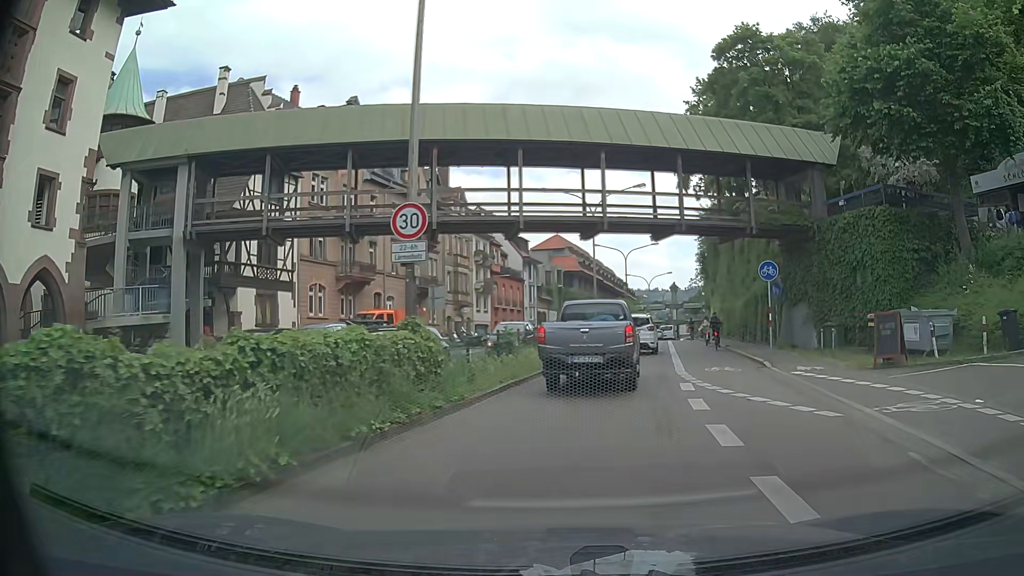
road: primary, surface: asphalt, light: Day
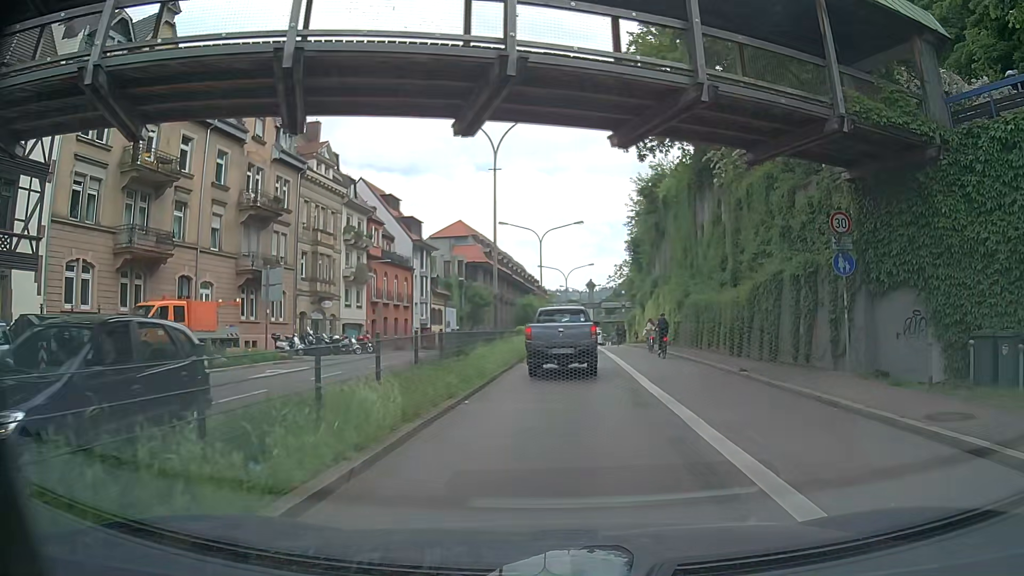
(+0.9, +15.6) m; +6°
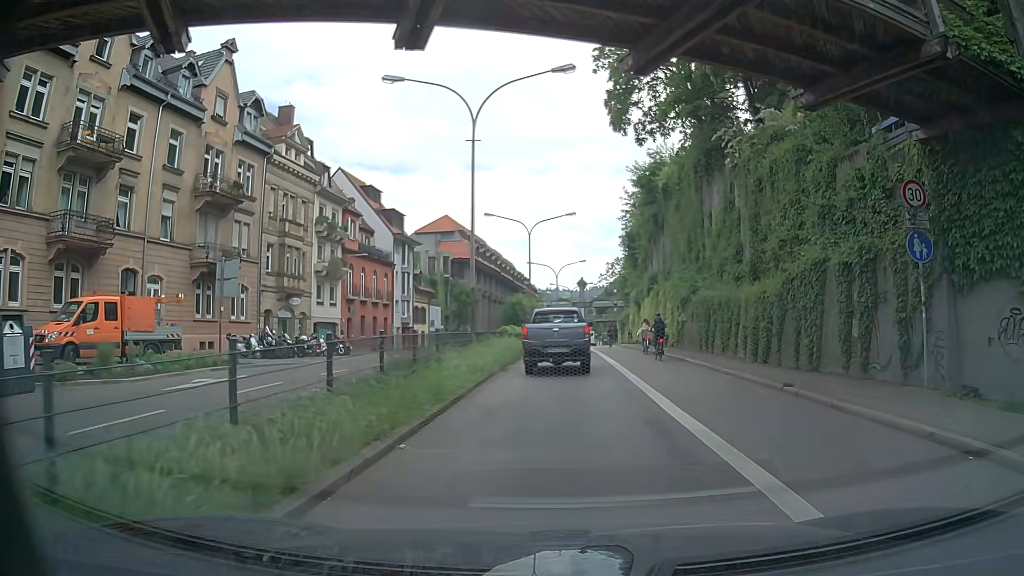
(+0.1, +4.1) m; +1°
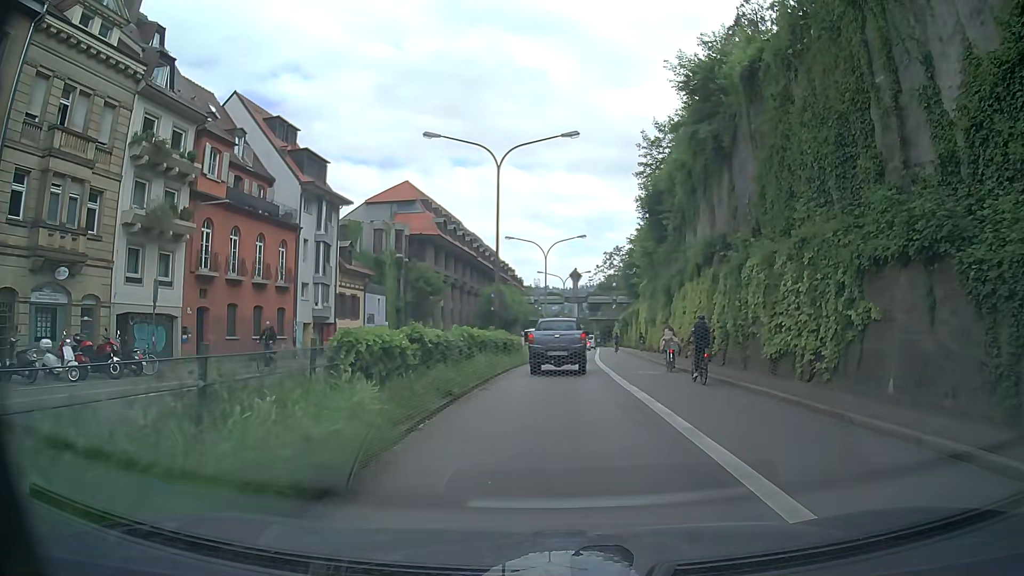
(+0.5, +21.5) m; +2°
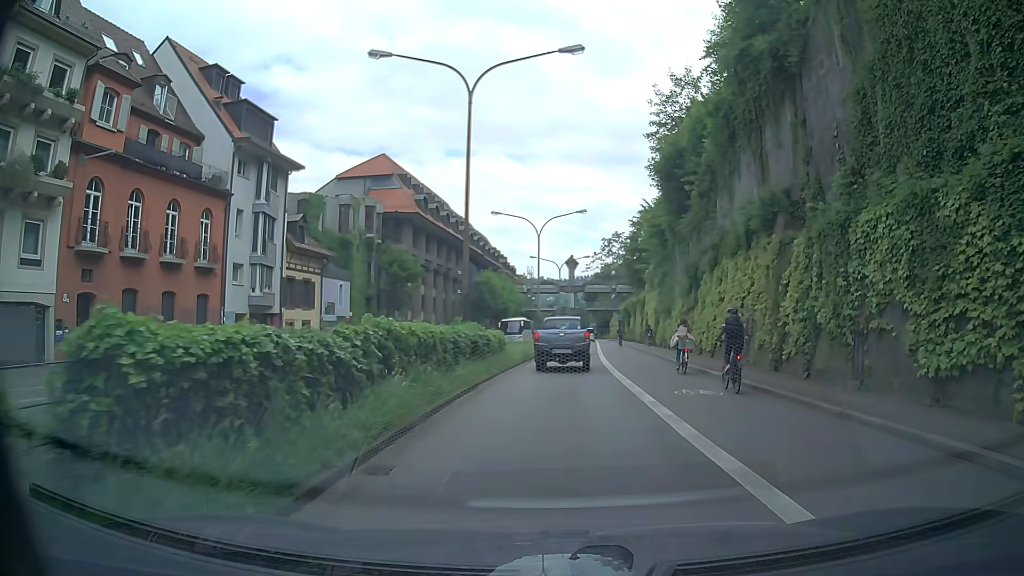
(0.0, +8.8) m; +1°
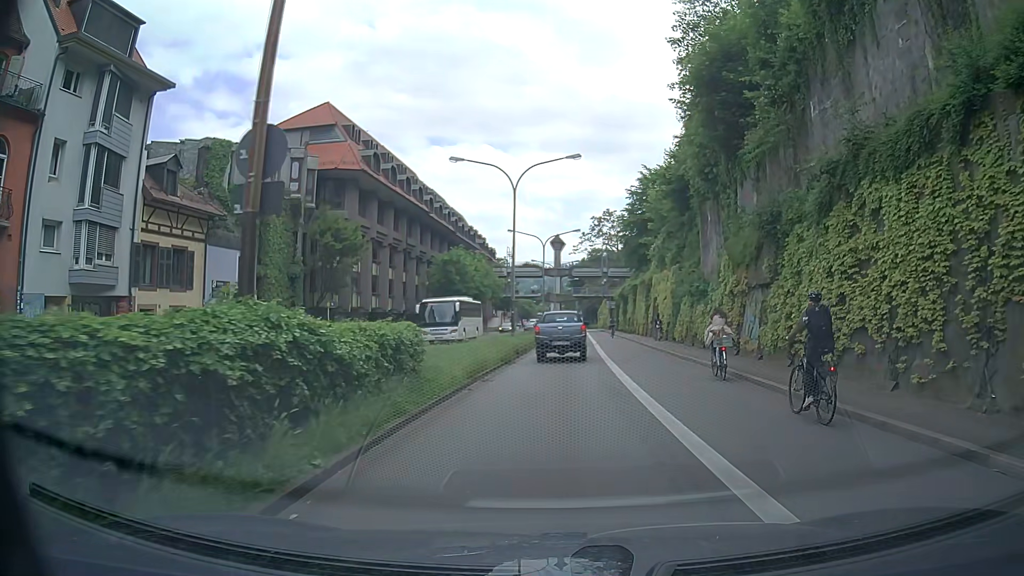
(0.0, +13.7) m; 0°
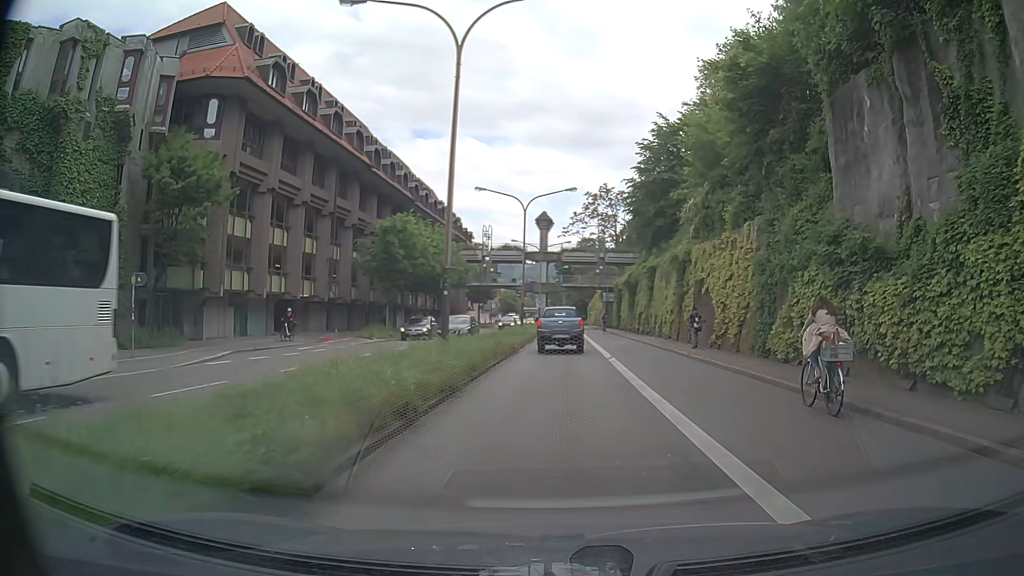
(+0.3, +18.5) m; +2°
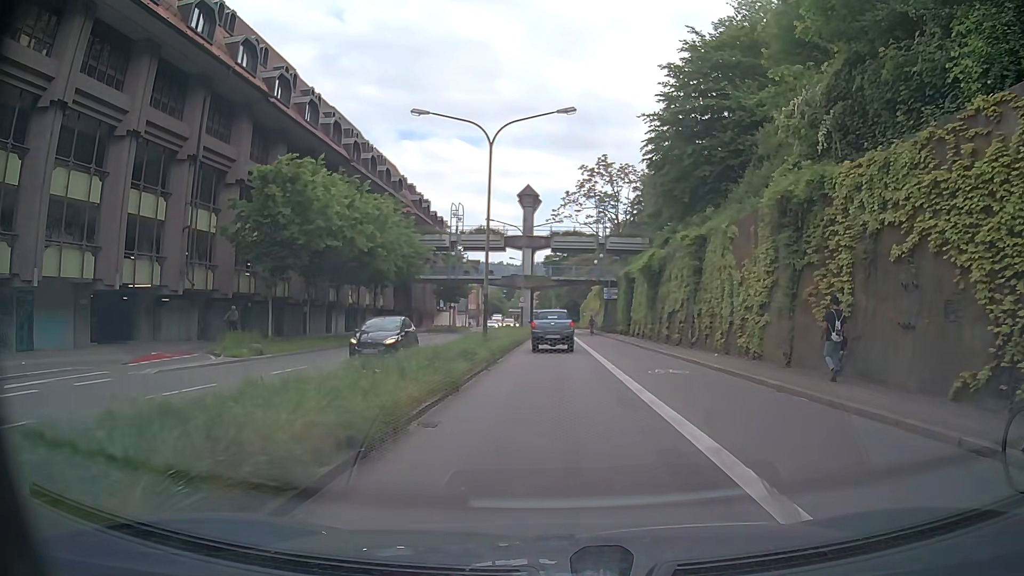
(+0.3, +18.2) m; +2°
(0, +10) (0, +20) (0, +30) (0, +40) (0, +50) (0, +60) (0, +70) (0, +80) (0, +90) (0, +100) m
